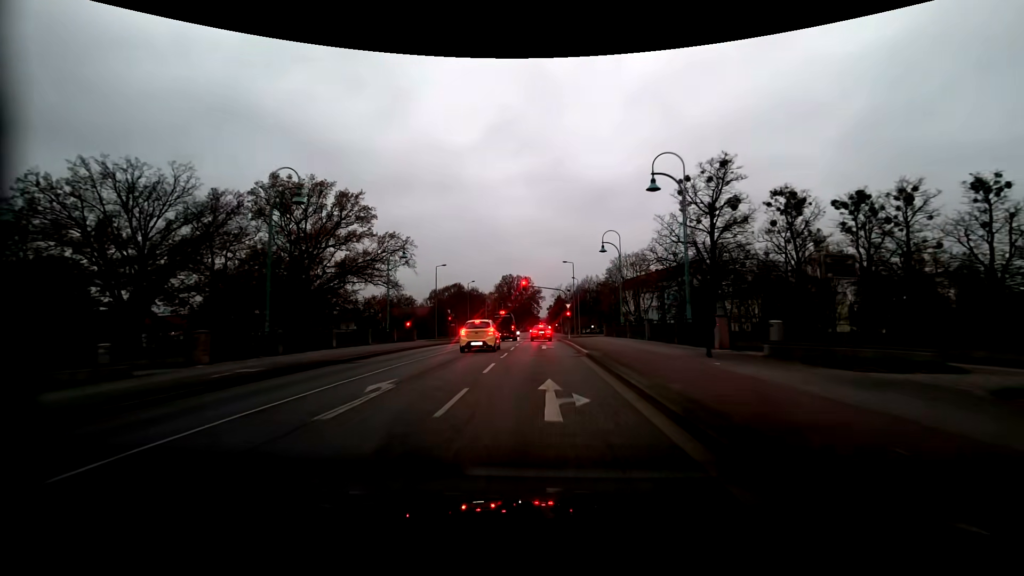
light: Dusk
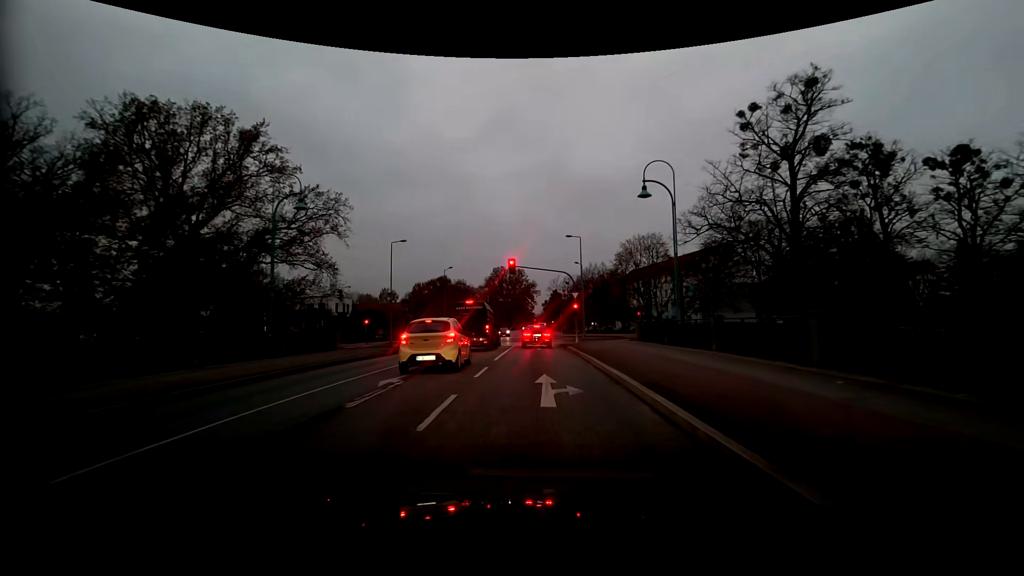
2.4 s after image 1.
(0.0, +18.3) m; 0°
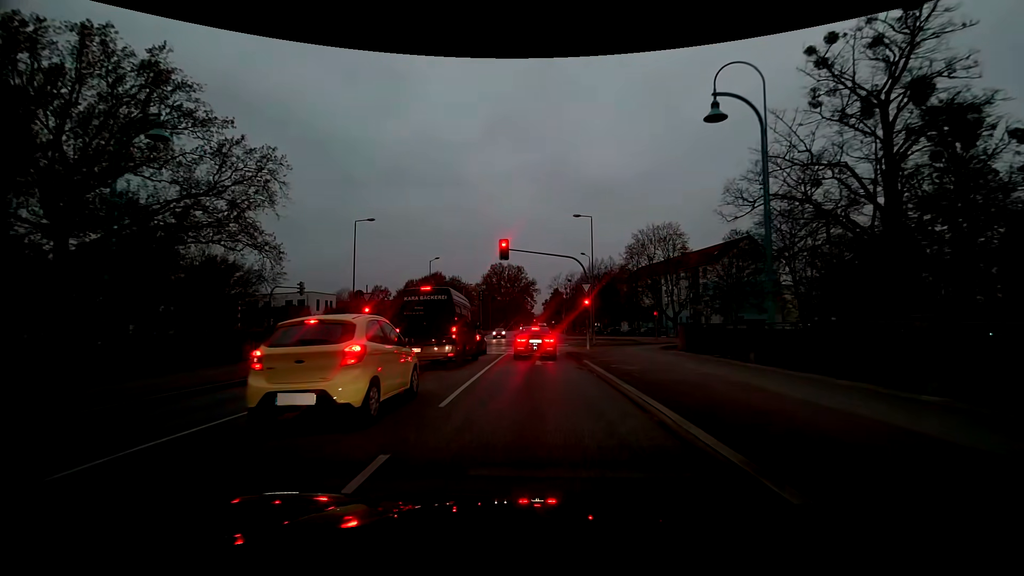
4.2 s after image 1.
(+0.1, +9.7) m; +1°
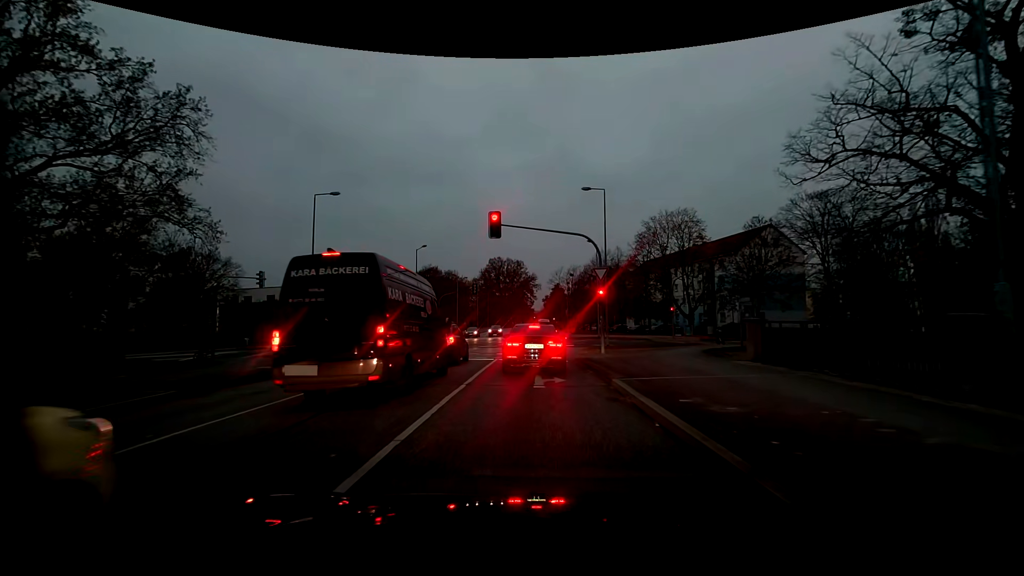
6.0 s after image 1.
(0.0, +7.1) m; 0°
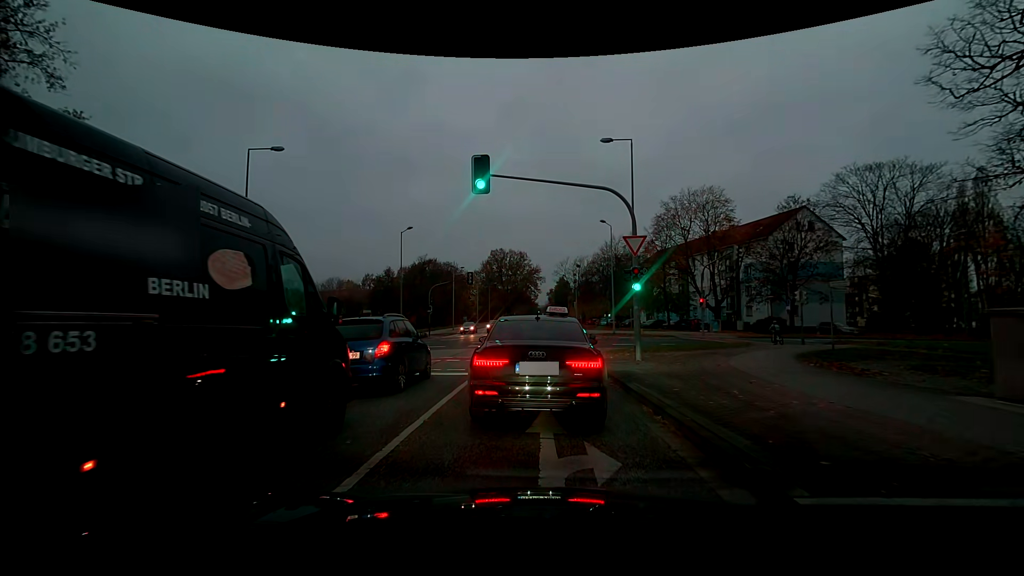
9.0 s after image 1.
(0.0, +7.6) m; +1°
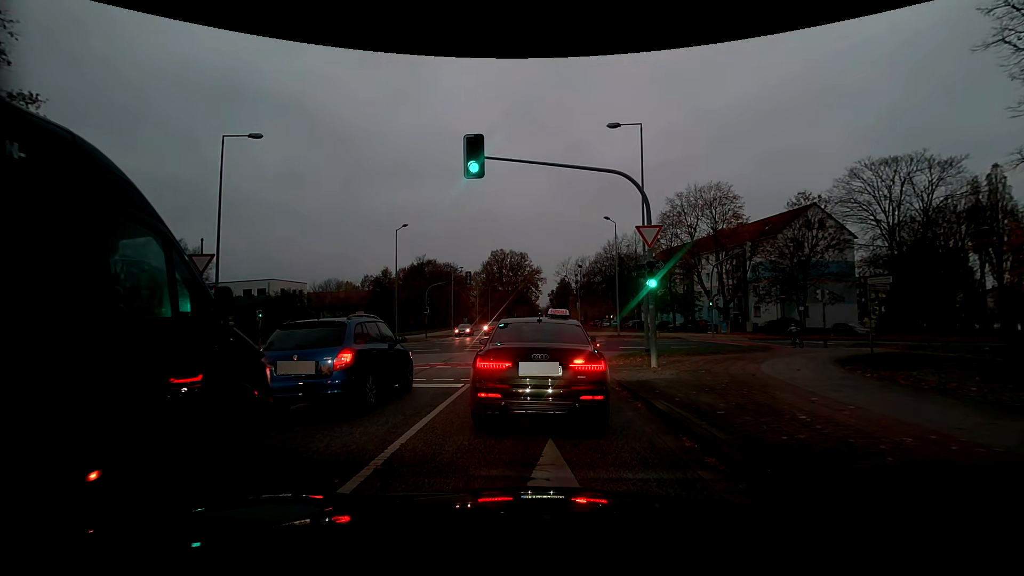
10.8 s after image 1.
(0.0, +2.1) m; 0°
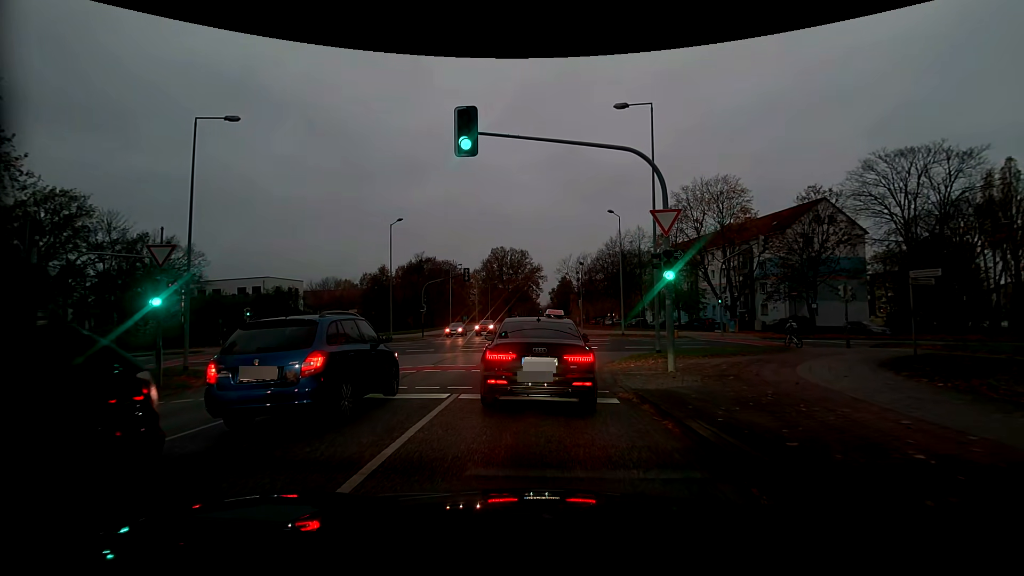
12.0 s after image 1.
(-0.1, +2.1) m; -1°
